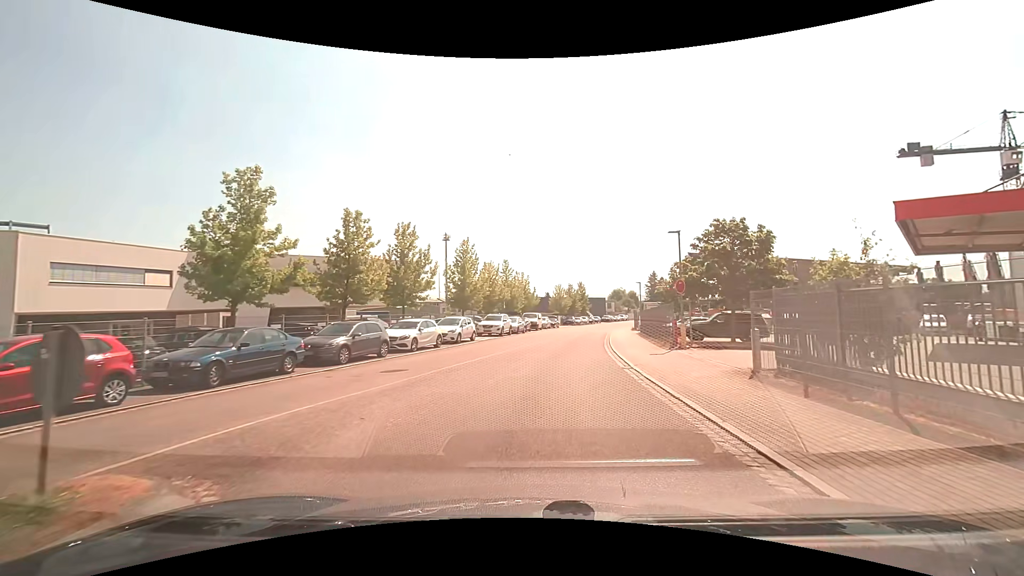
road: unclassified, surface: asphalt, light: Day
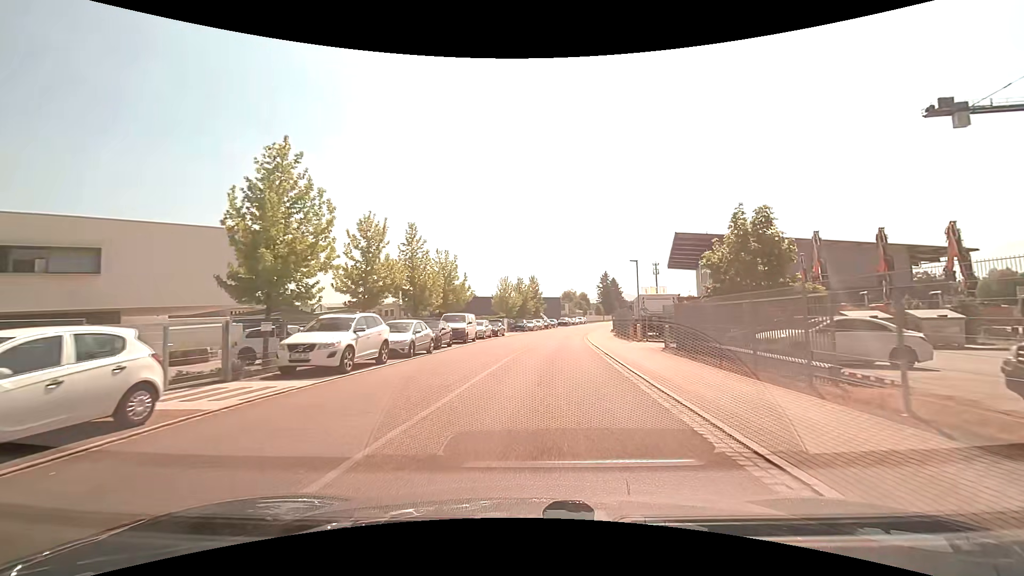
(+1.4, +23.2) m; +6°
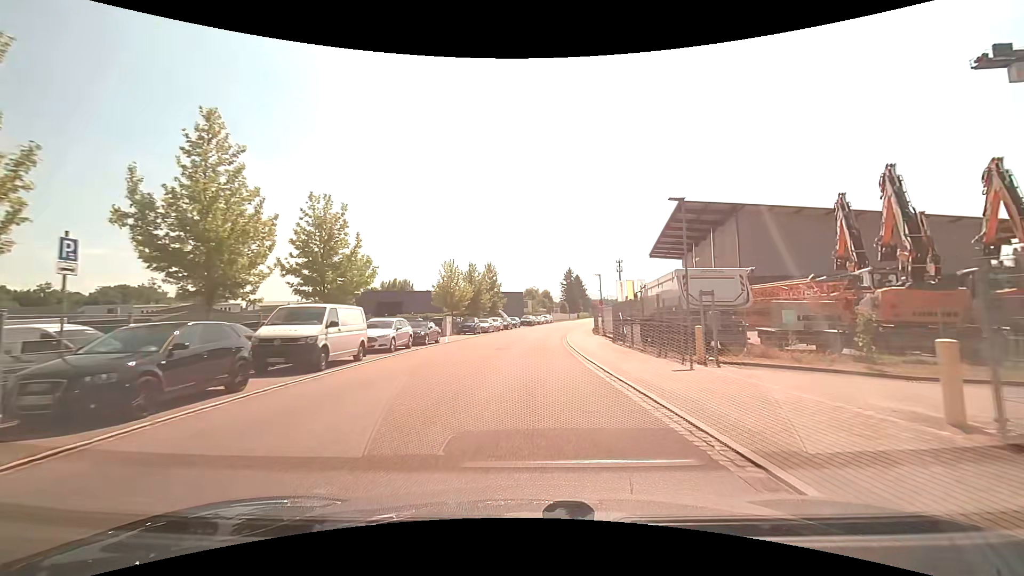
(+0.7, +17.1) m; +5°
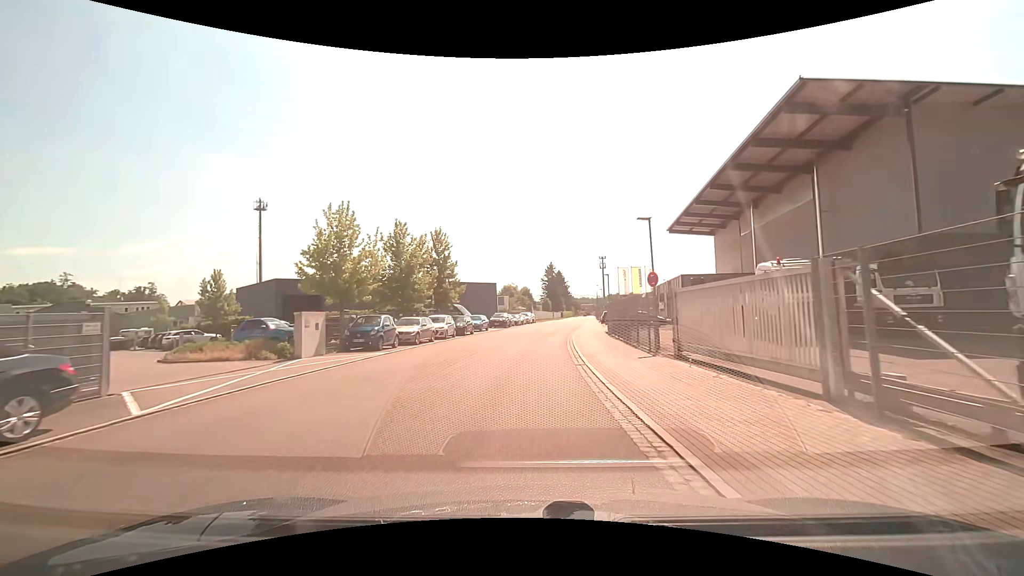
(+0.6, +24.0) m; +2°
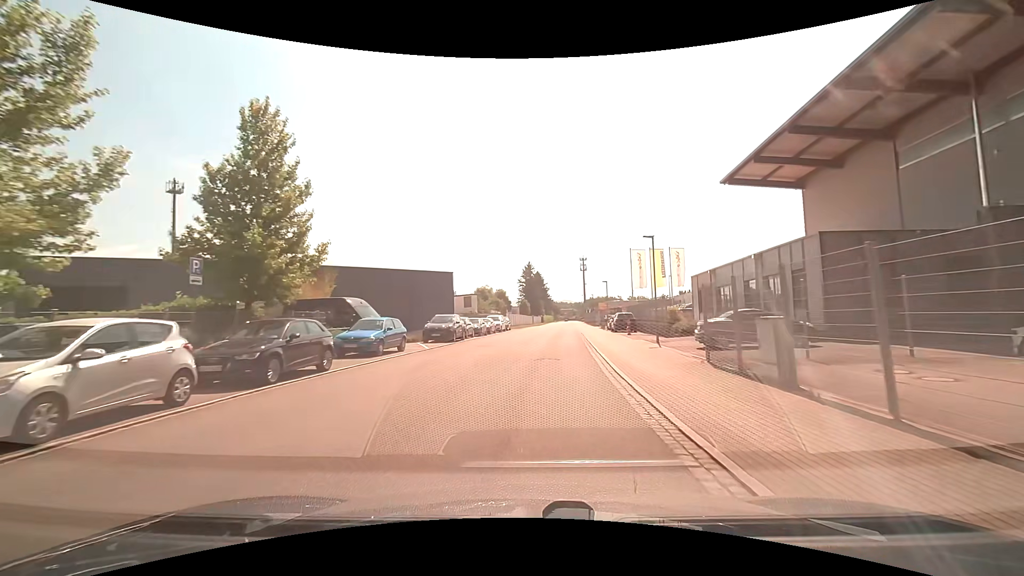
(+0.5, +24.9) m; +3°
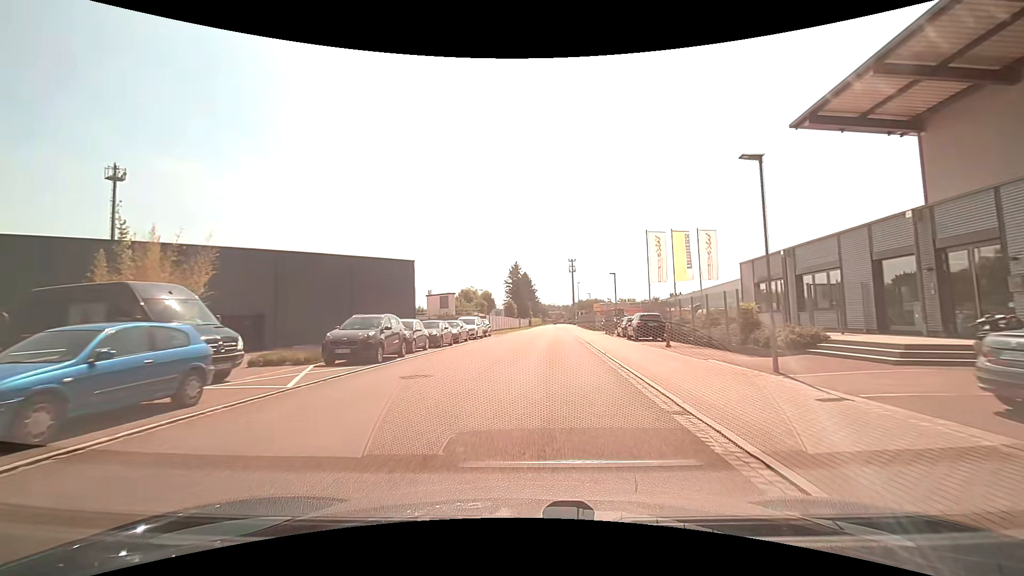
(+0.2, +12.6) m; +2°
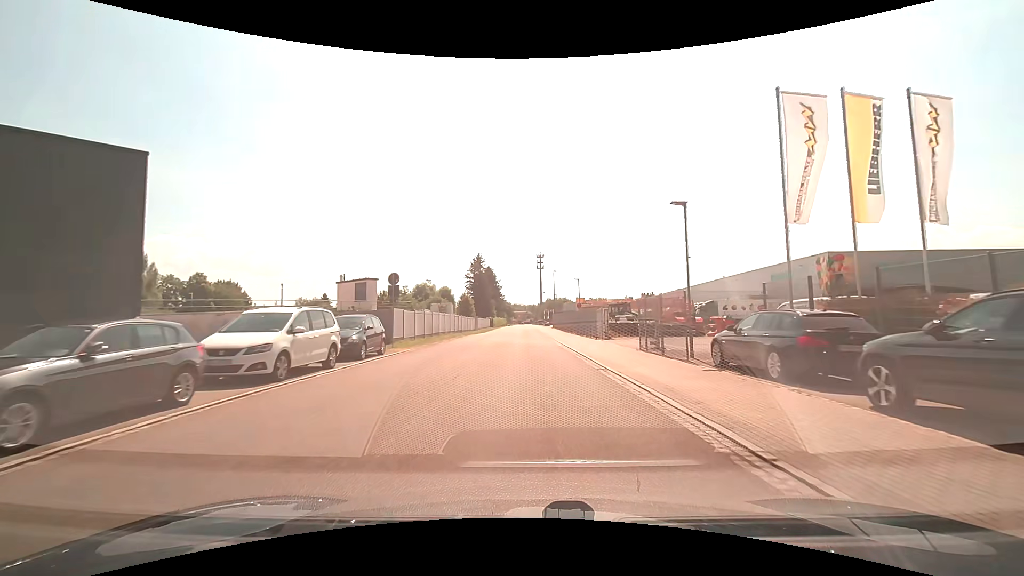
(+0.6, +25.7) m; +3°
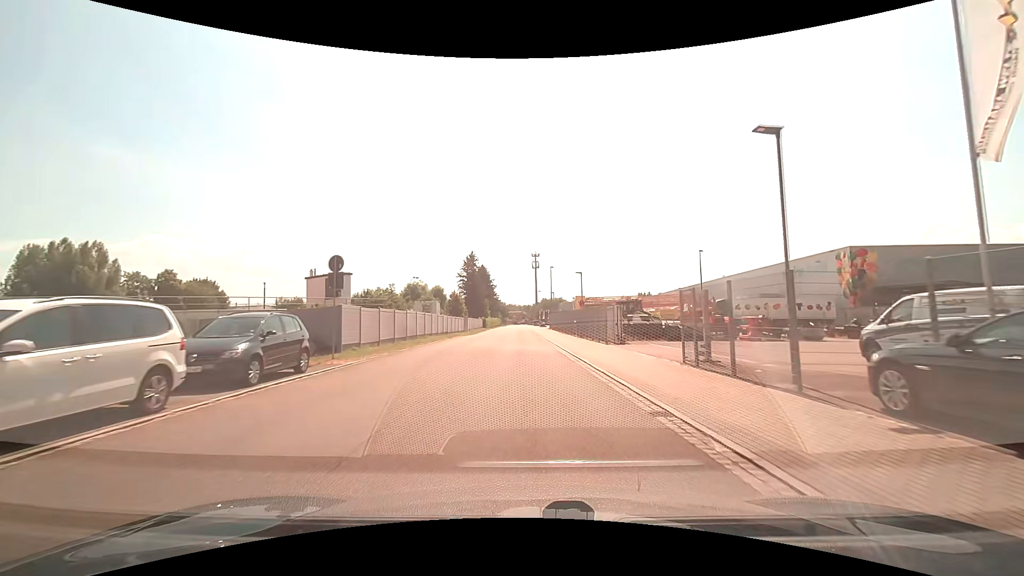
(0.0, +6.6) m; +1°
(0, +10) (0, +20) (0, +30) (0, +40) (-1, +50) (-1, +60) (-1, +70) (-1, +80) (-2, +90) (-2, +100) m
